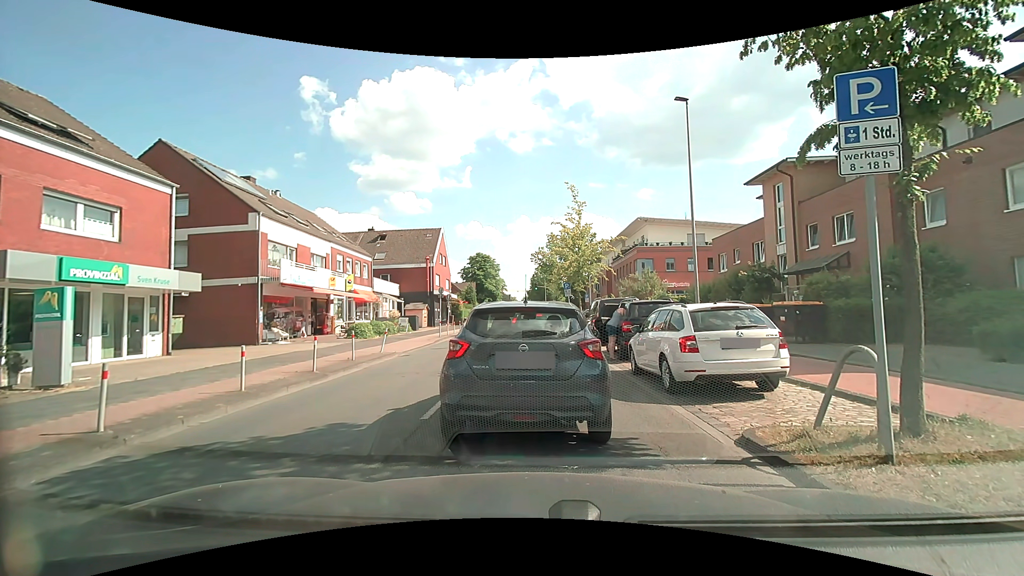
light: Day
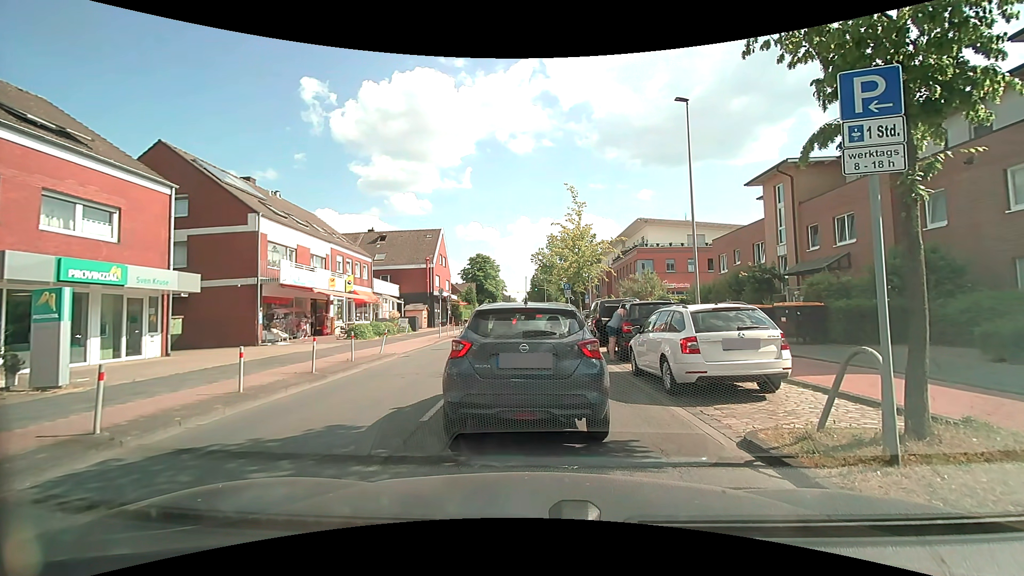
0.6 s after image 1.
(0.0, 0.0) m; 0°
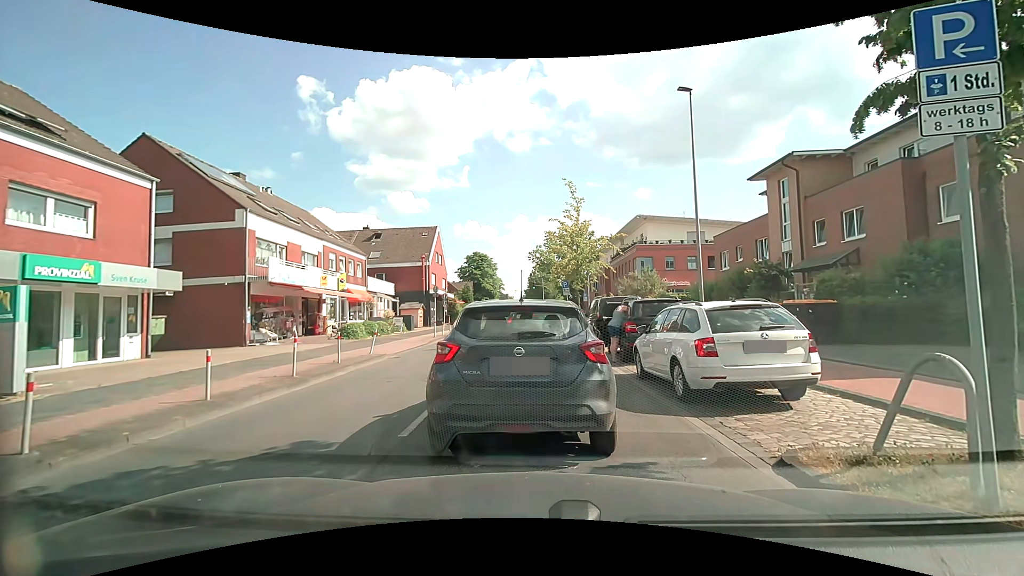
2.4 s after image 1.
(0.0, +0.9) m; 0°
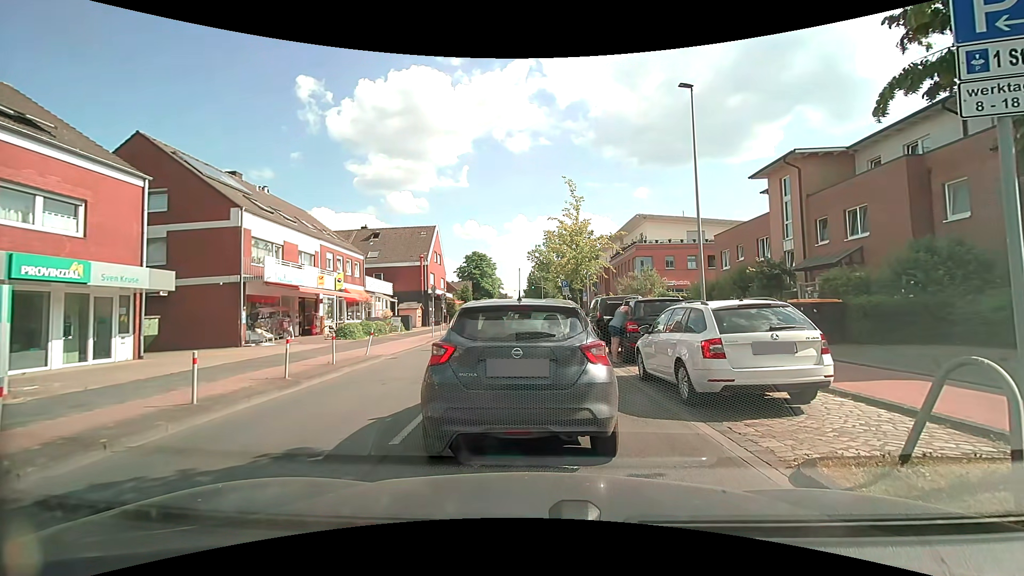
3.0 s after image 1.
(0.0, +0.3) m; 0°
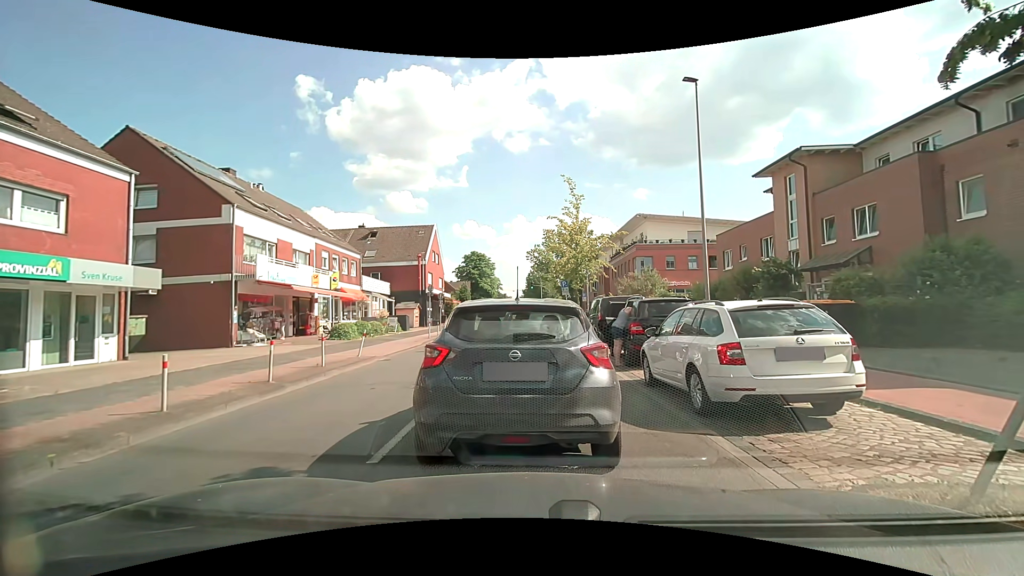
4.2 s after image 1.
(0.0, +0.6) m; 0°
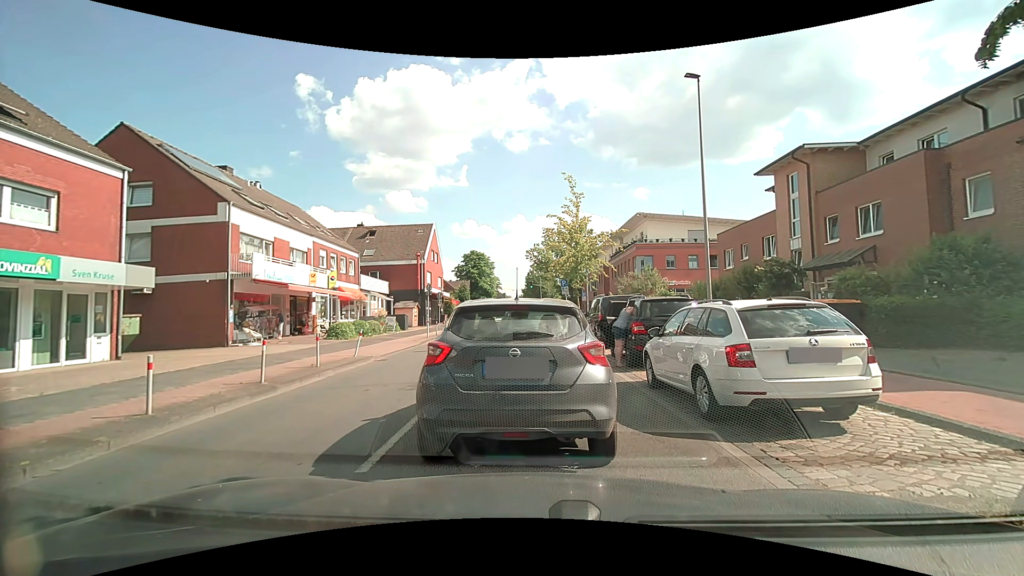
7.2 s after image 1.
(0.0, +0.3) m; 0°
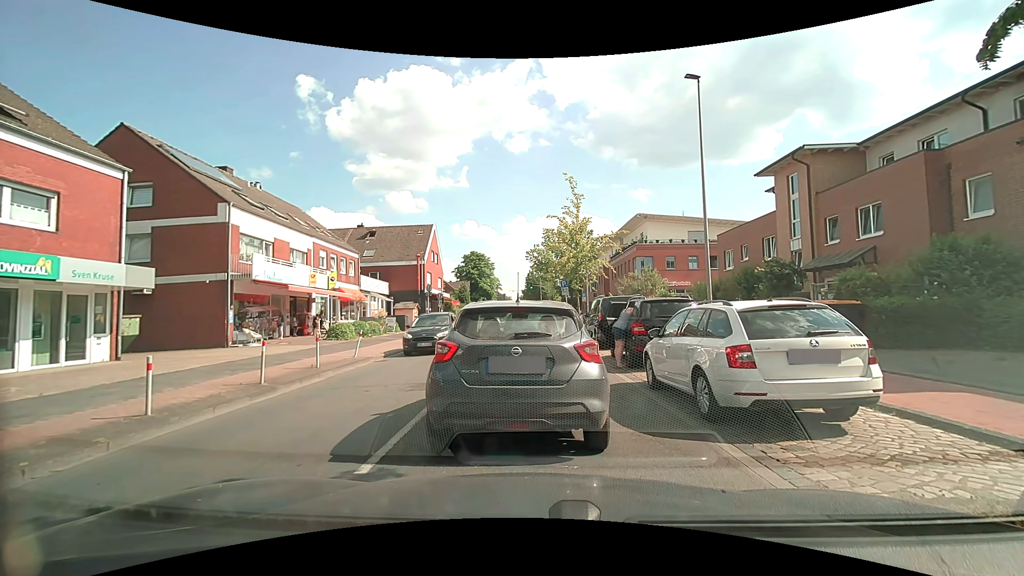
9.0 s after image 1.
(0.0, 0.0) m; 0°
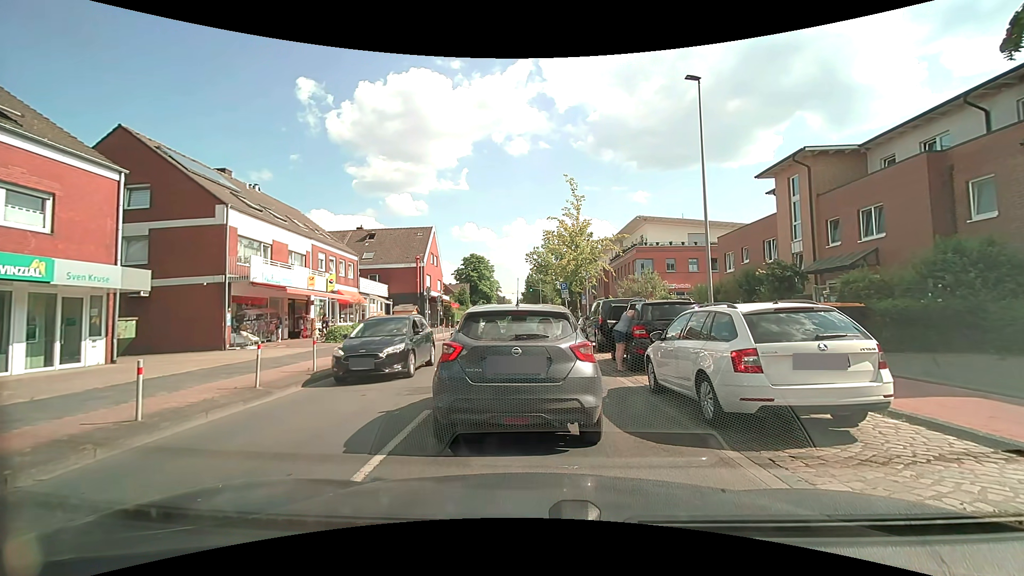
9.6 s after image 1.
(0.0, +0.2) m; 0°
(0, +10) (-1, +20) (-1, +30) (-2, +40) (-2, +50) (-2, +60) (-3, +70) (-3, +80) (-4, +90) (-4, +100) m
